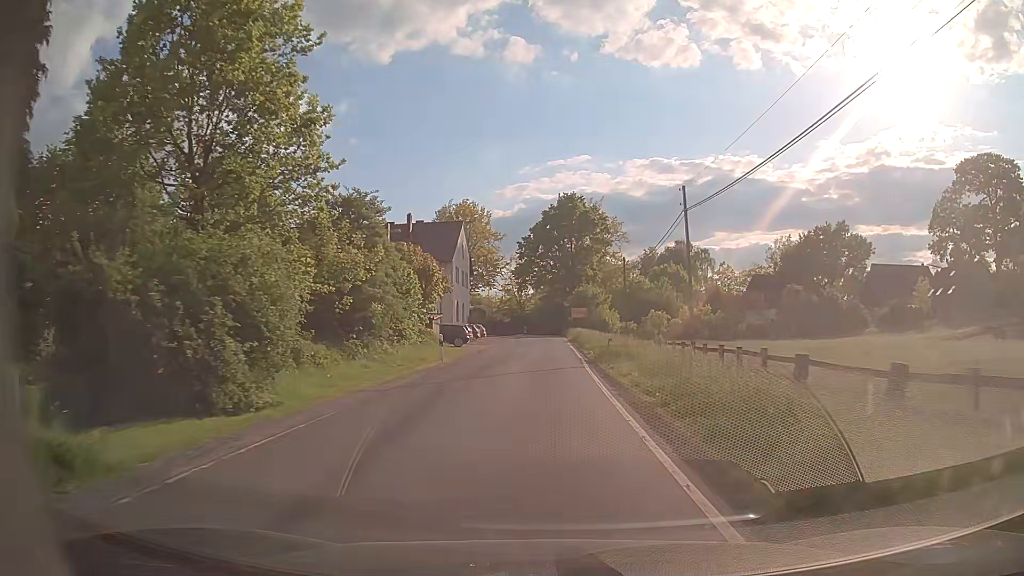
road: tertiary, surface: asphalt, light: Day
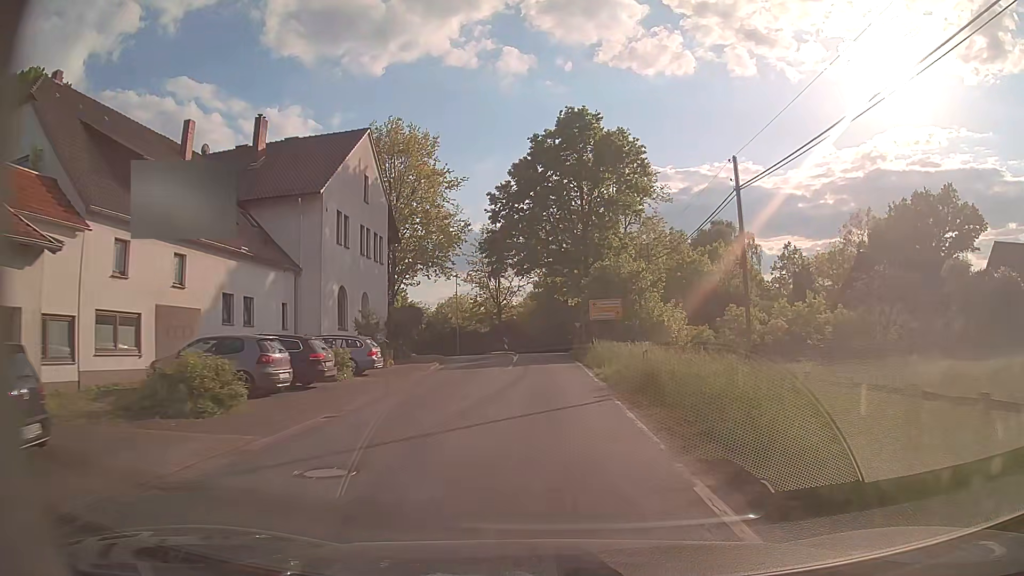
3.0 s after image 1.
(-0.2, +39.0) m; 0°
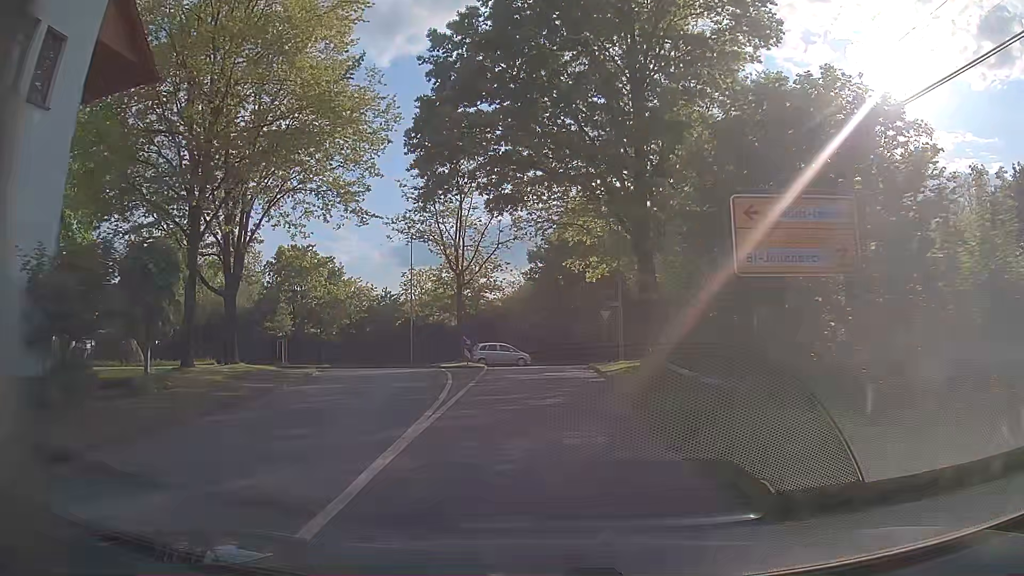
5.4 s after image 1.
(0.0, +29.2) m; 0°
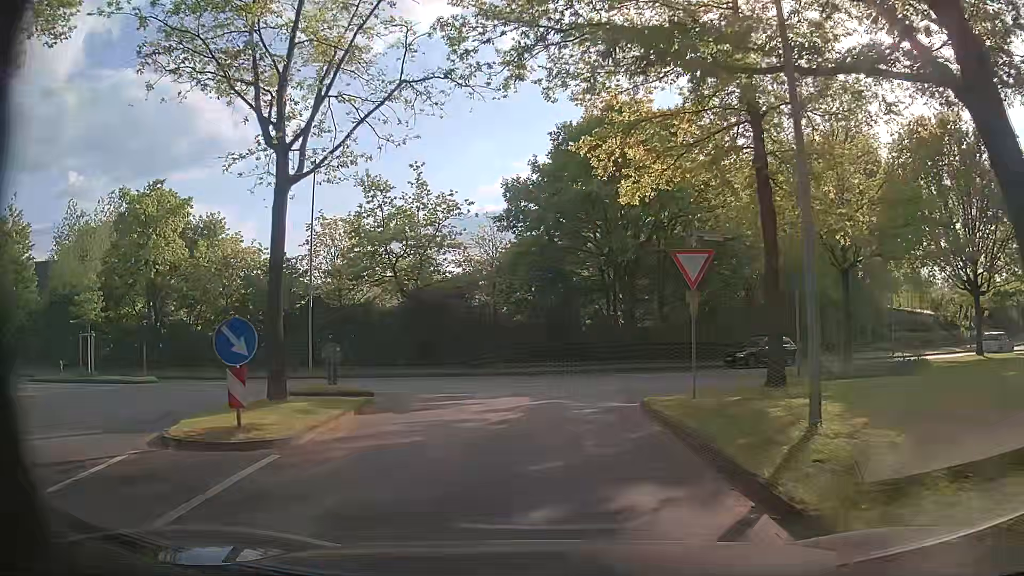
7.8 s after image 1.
(+0.1, +22.1) m; +1°
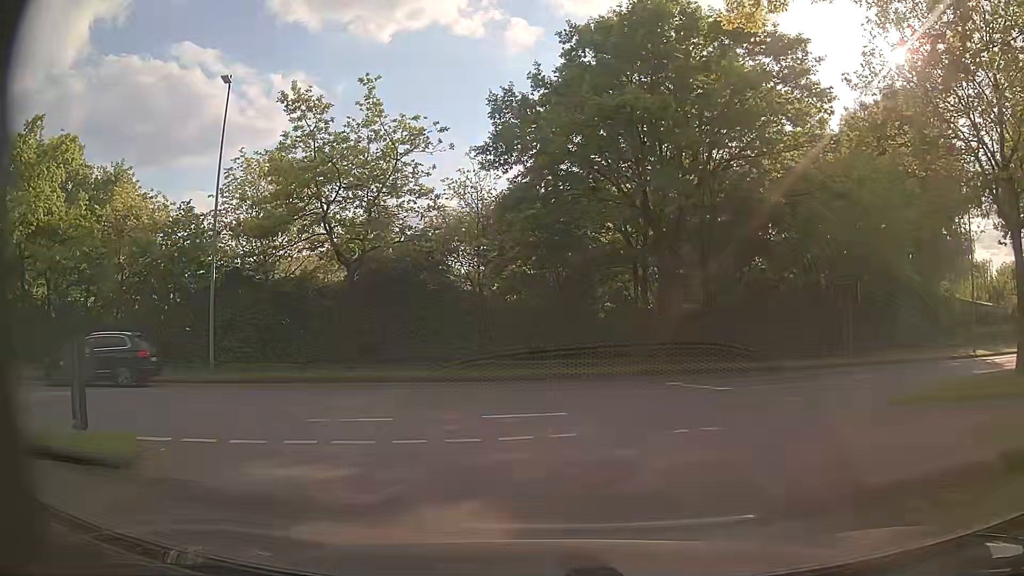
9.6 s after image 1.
(-0.3, +10.5) m; -2°
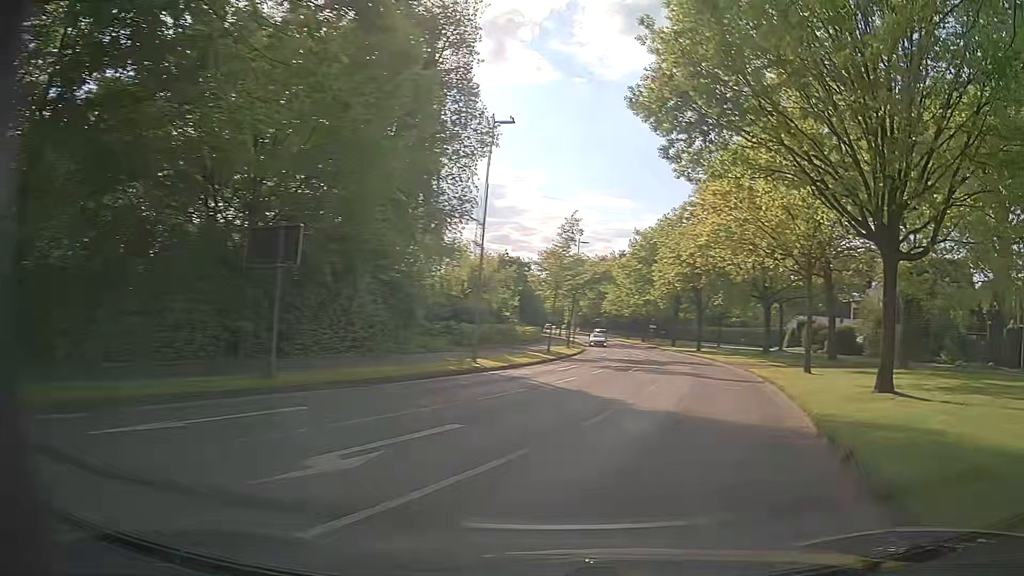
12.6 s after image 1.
(+5.2, +15.7) m; +49°
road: secondary
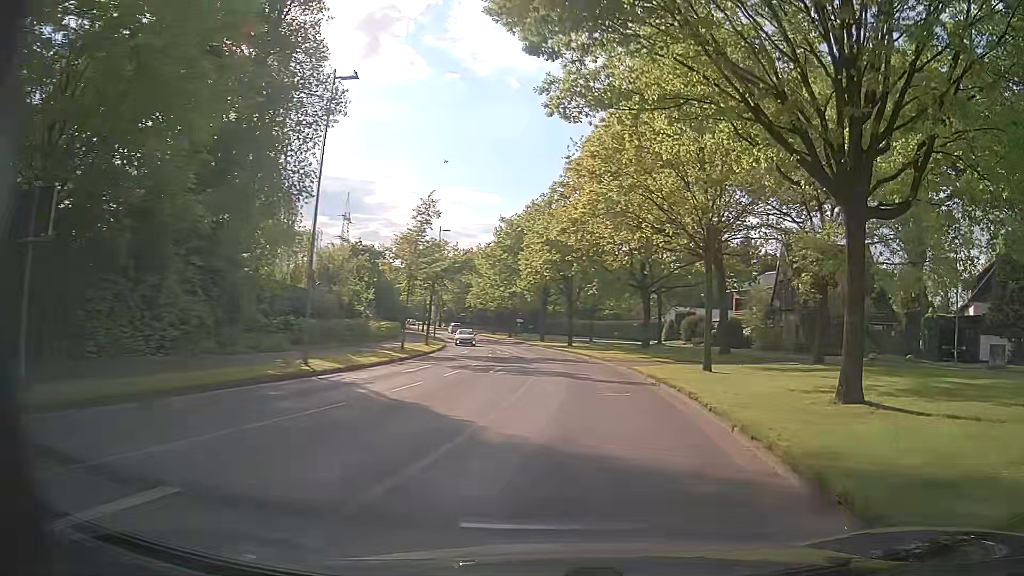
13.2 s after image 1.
(+0.5, +4.9) m; +10°
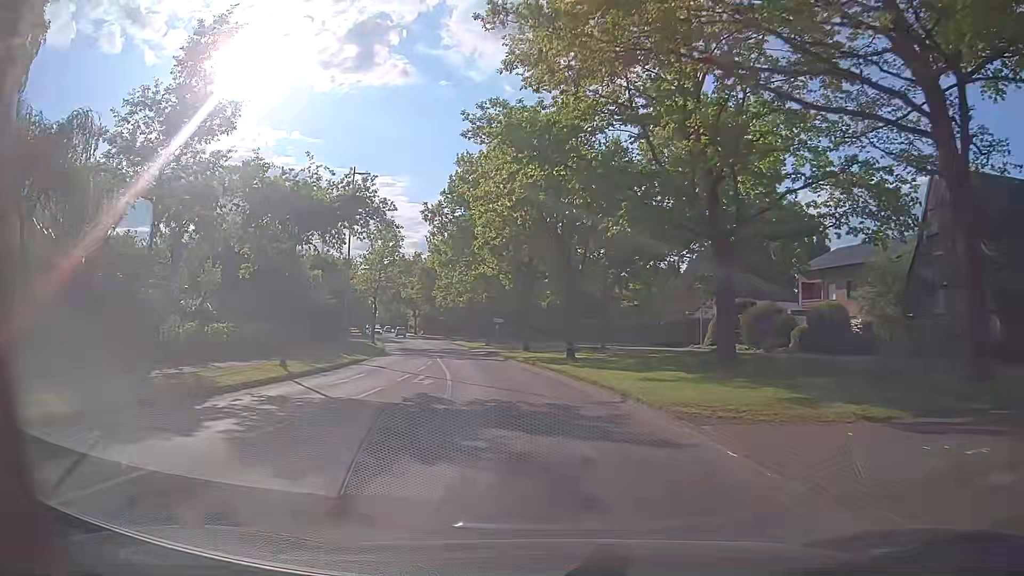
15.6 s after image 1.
(+1.9, +25.4) m; +2°
(0, +10) (-1, +20) (-3, +30) (-4, +40) (-6, +49) (-9, +59) (-11, +69) (-14, +78) (-17, +88) (-20, +98) m
